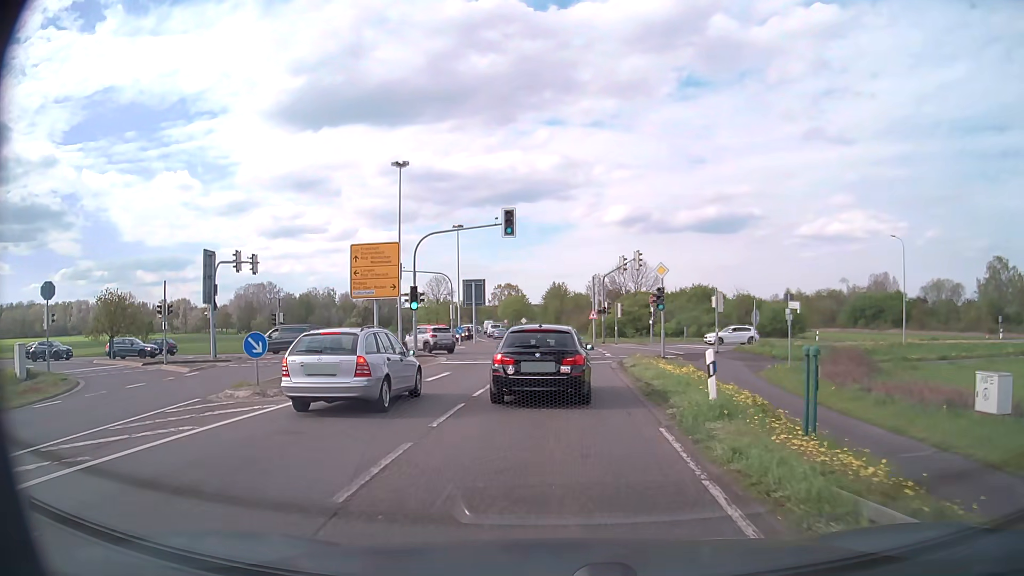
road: primary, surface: asphalt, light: Day
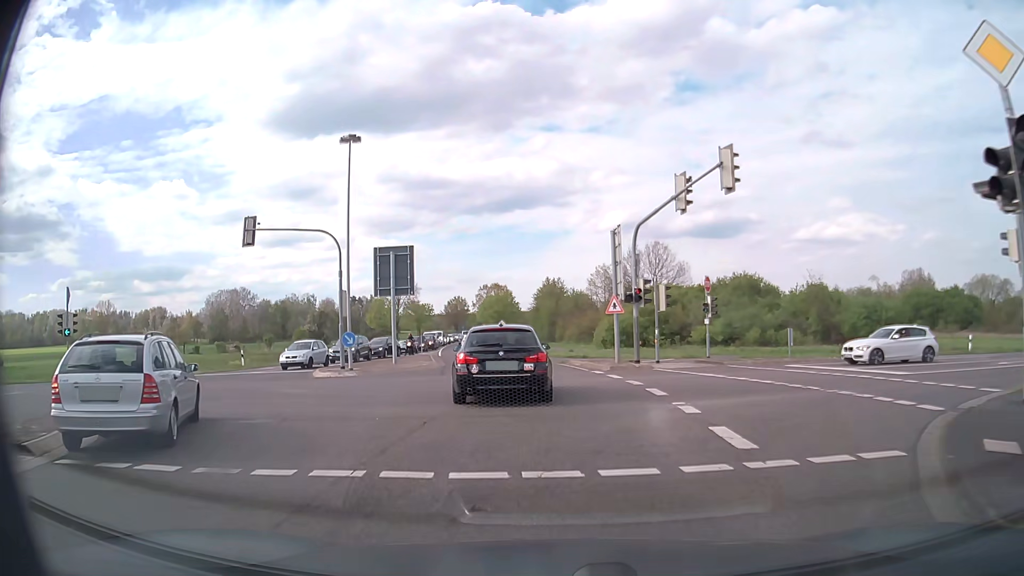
(+0.4, +27.1) m; 0°
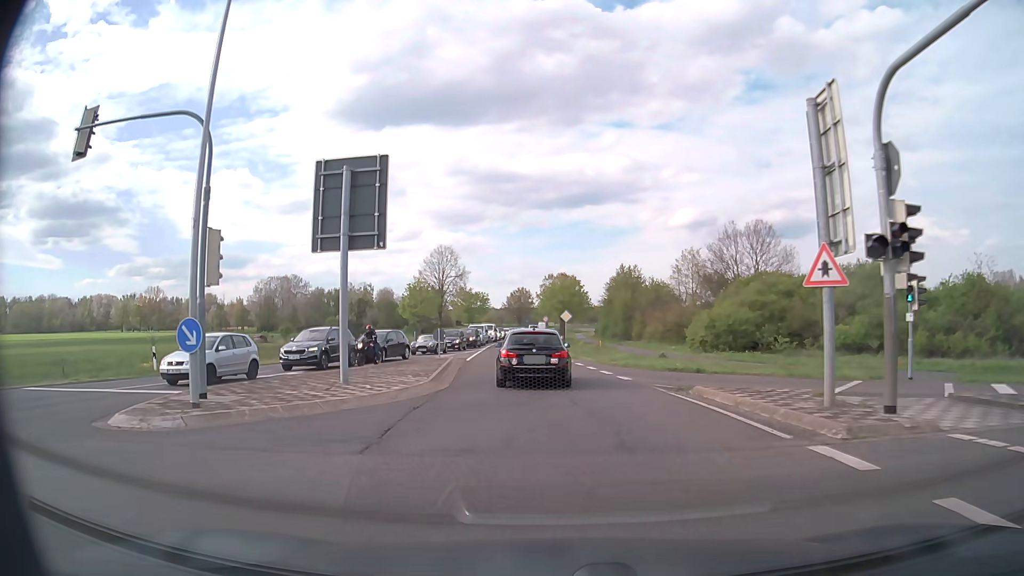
(-0.9, +16.5) m; -6°
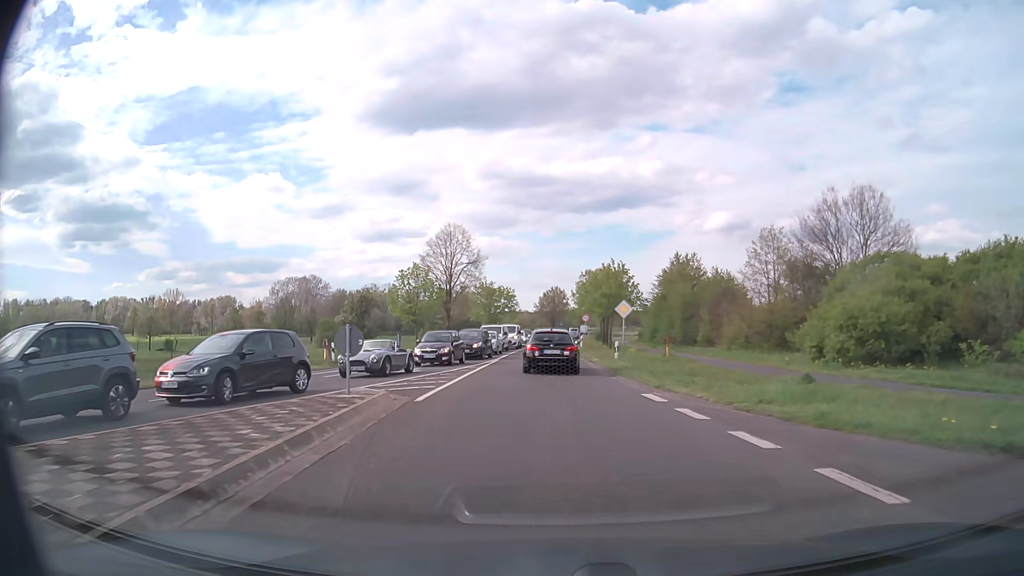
(-0.5, +18.3) m; -3°
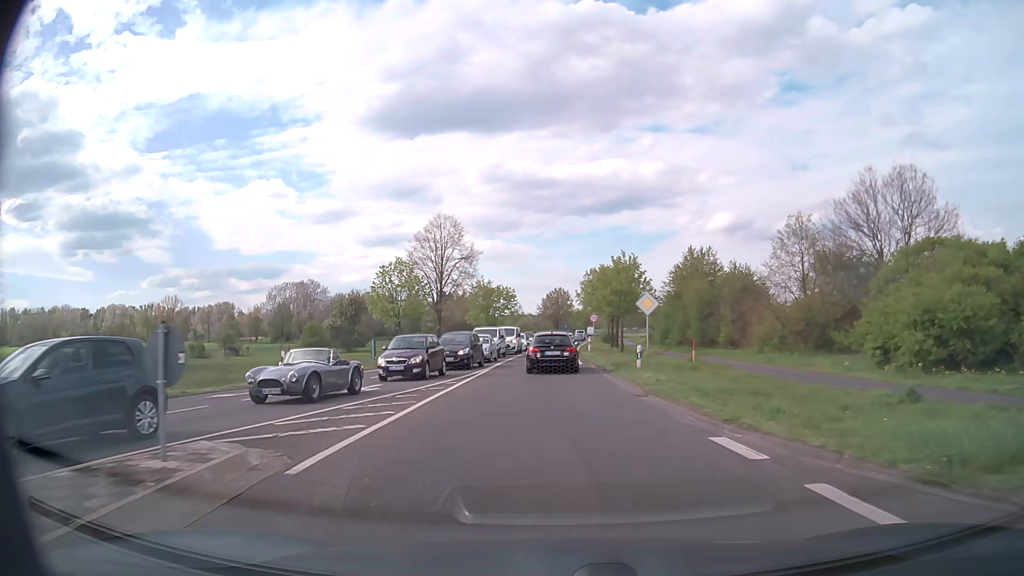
(0.0, +6.6) m; 0°
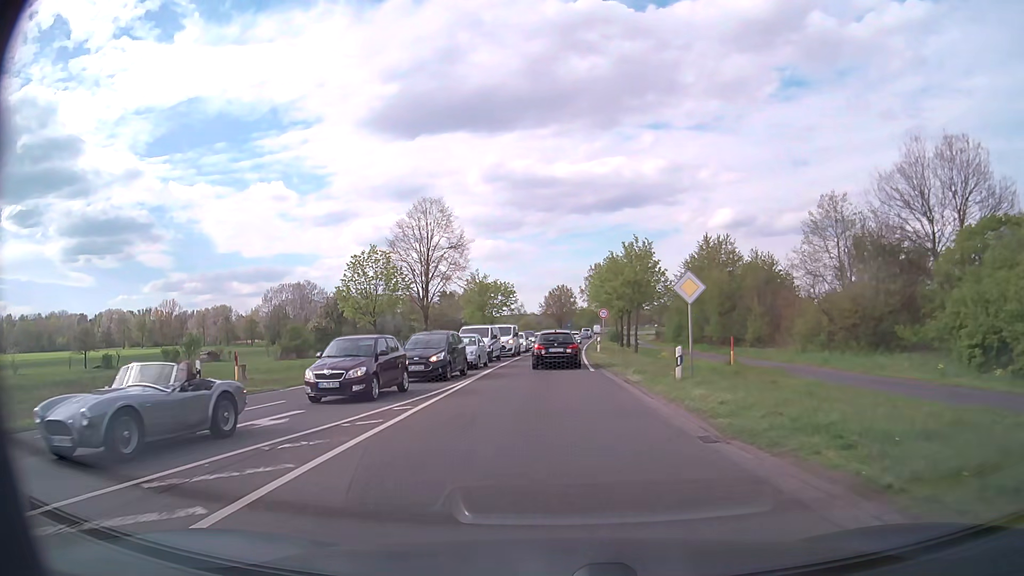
(0.0, +6.9) m; 0°
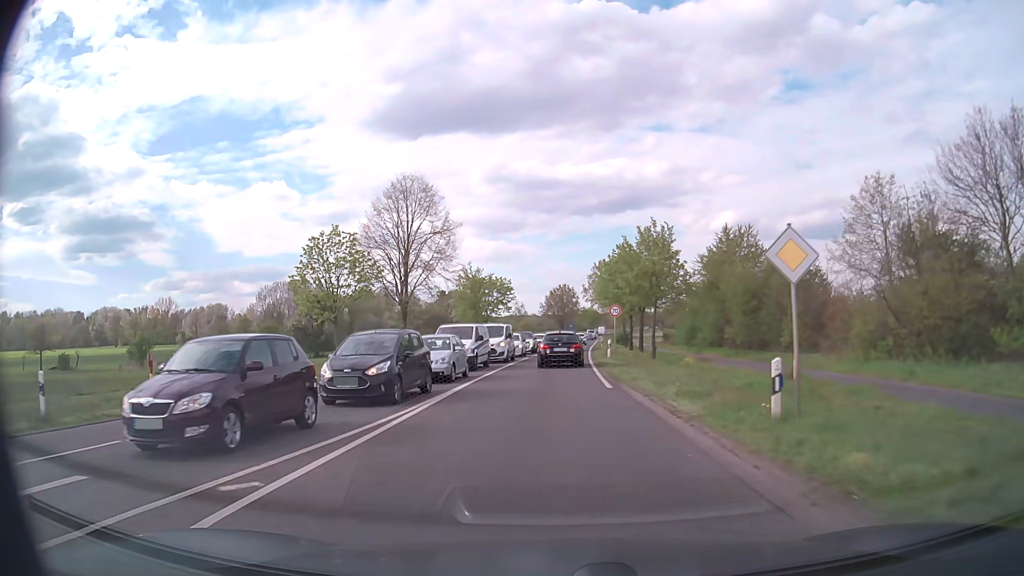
(0.0, +7.2) m; 0°
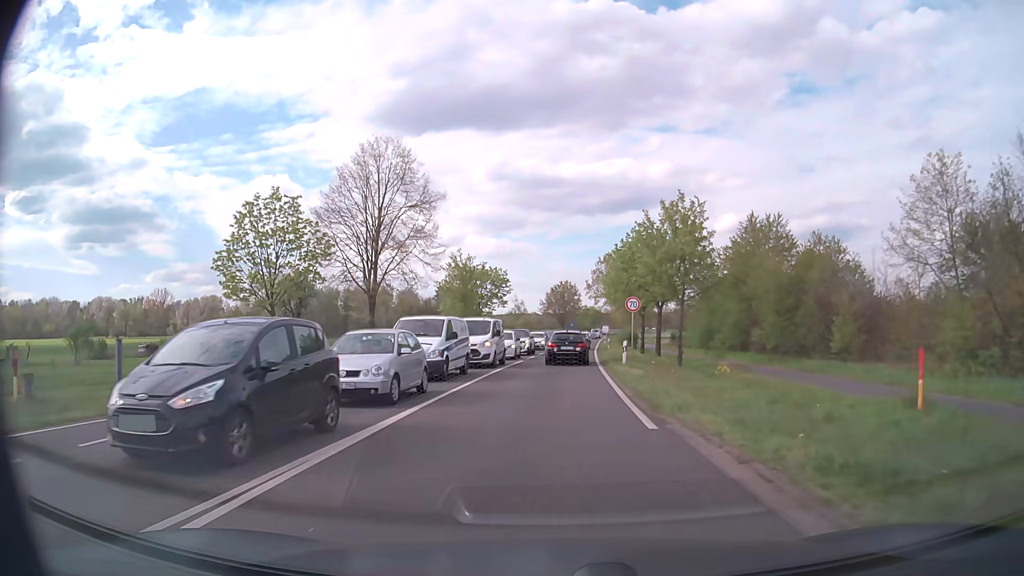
(0.0, +7.5) m; 0°
(0, +10) (0, +20) (+1, +30) (+1, +40) (+2, +50) (+2, +60) (+3, +70) (+4, +80) (+4, +90) (+5, +100) m
